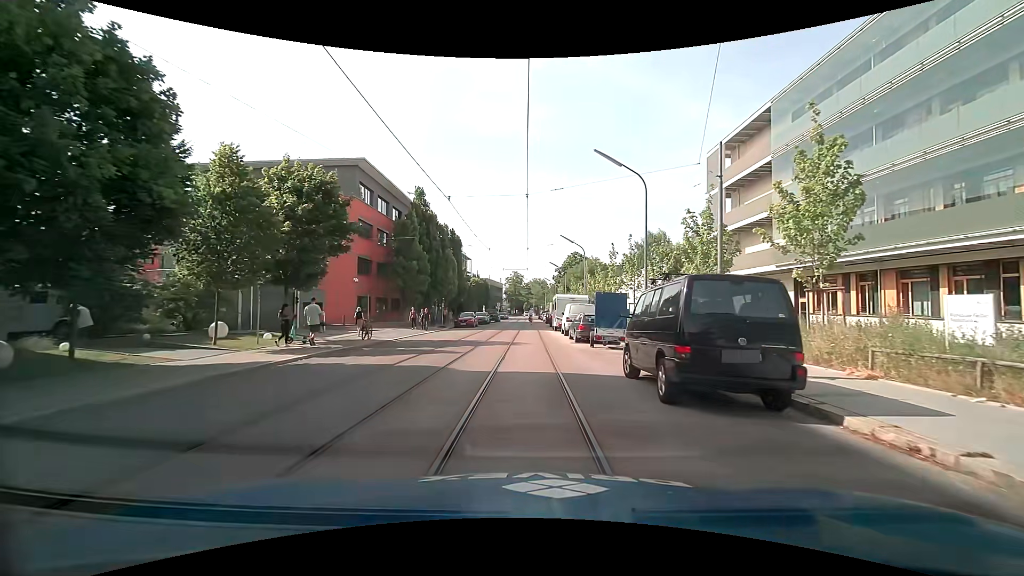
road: residential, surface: asphalt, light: Day
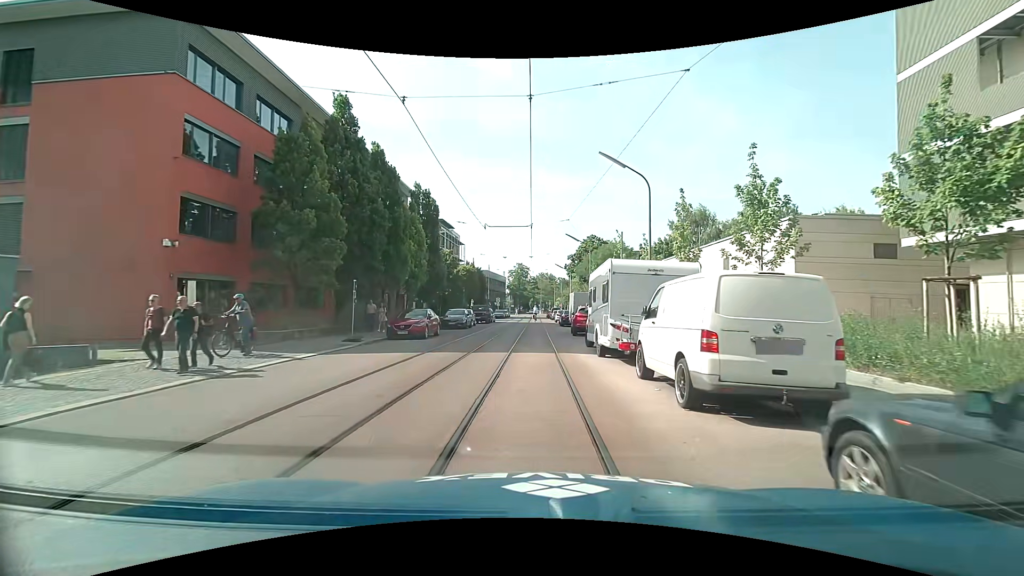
(+0.1, +23.0) m; 0°
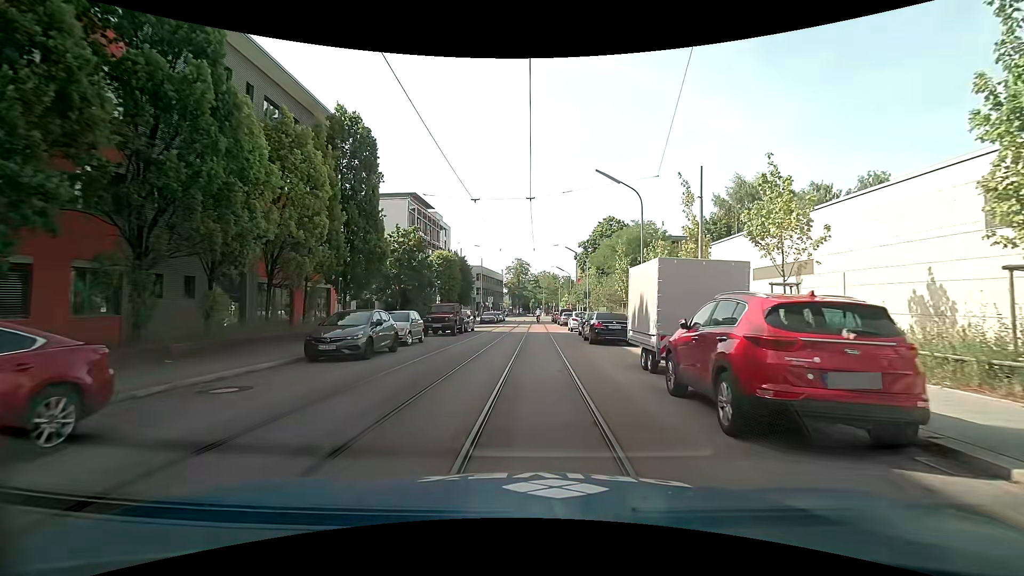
(0.0, +21.4) m; 0°
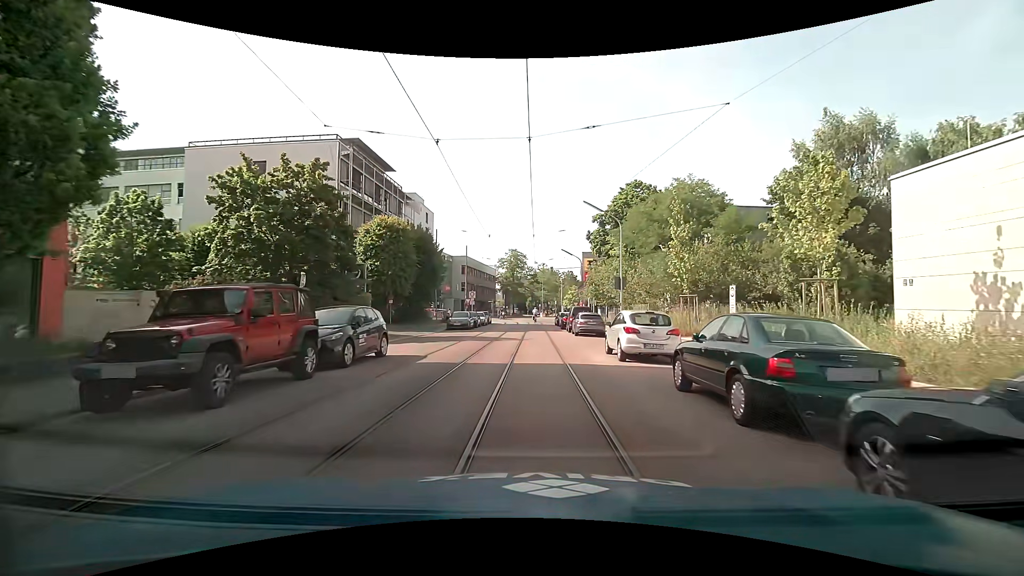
(+0.1, +21.4) m; +1°
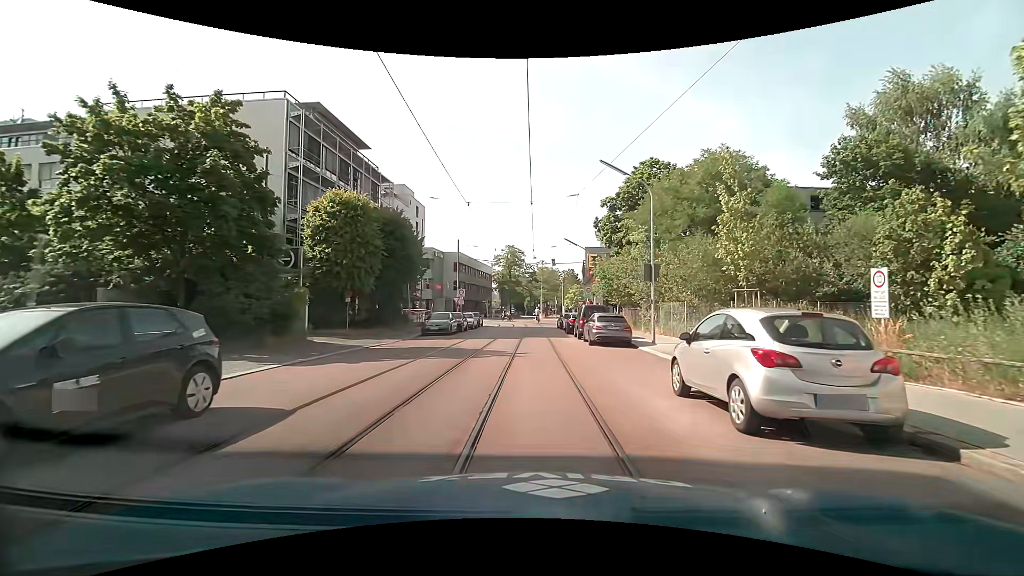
(-0.1, +8.3) m; 0°
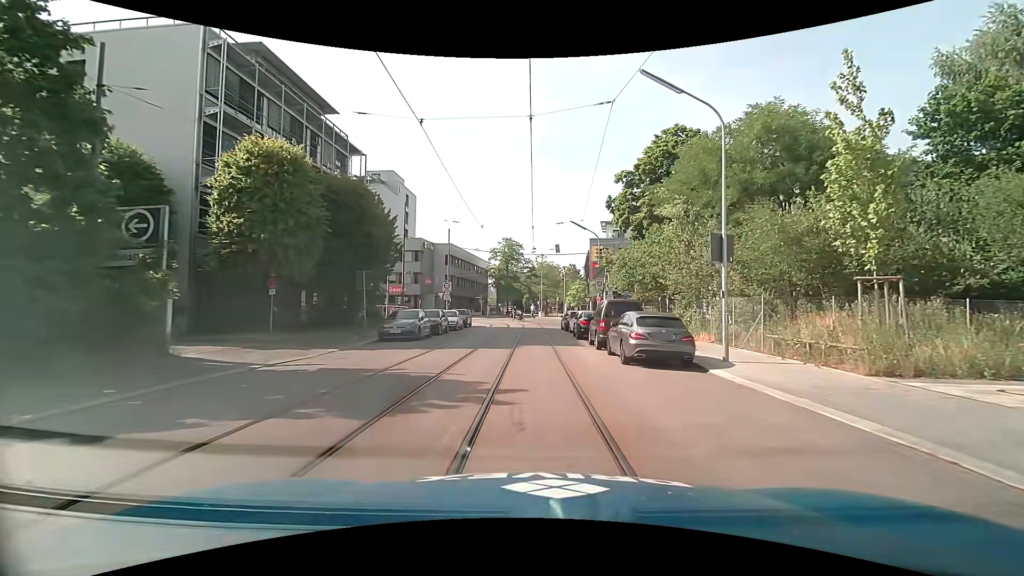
(-0.1, +8.3) m; -1°
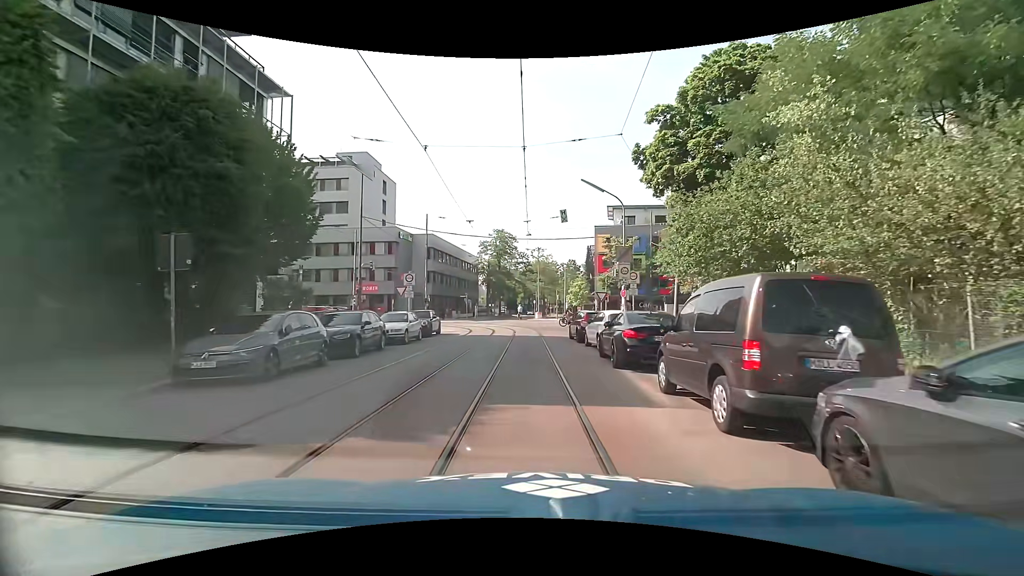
(+0.1, +12.4) m; +1°
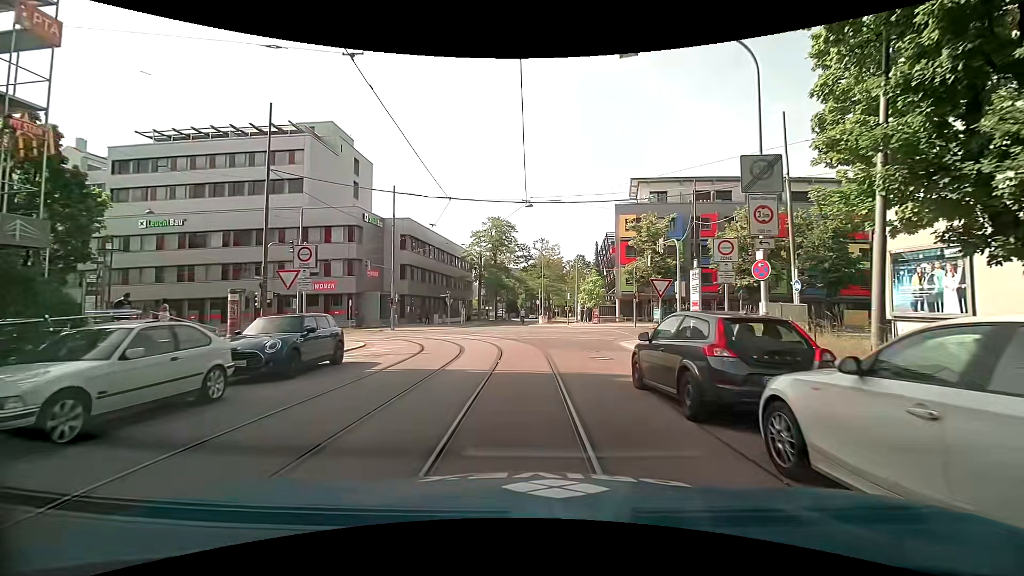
(-0.1, +15.5) m; -1°
